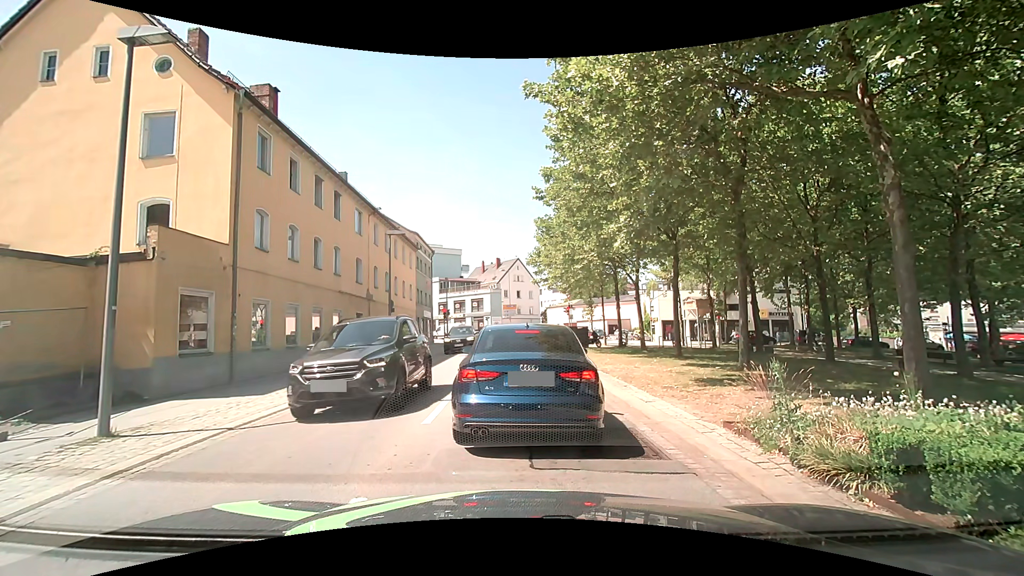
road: tertiary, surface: asphalt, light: Day
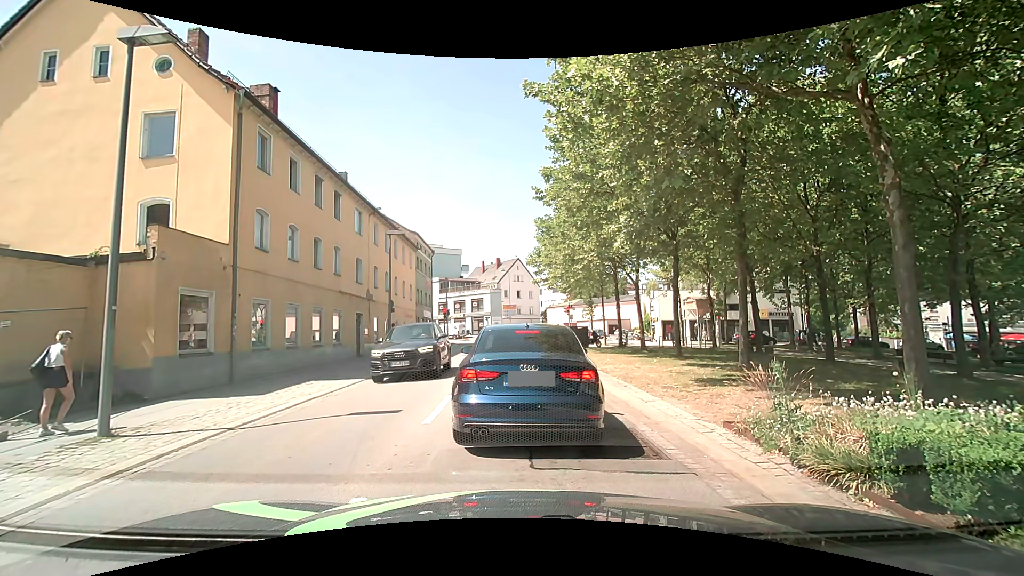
(0.0, 0.0) m; 0°
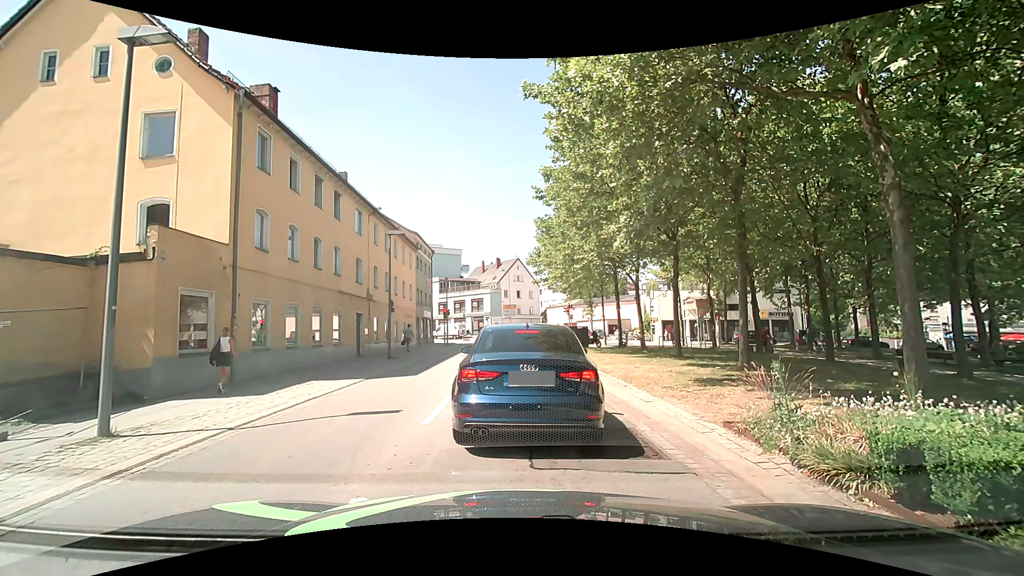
(0.0, 0.0) m; 0°
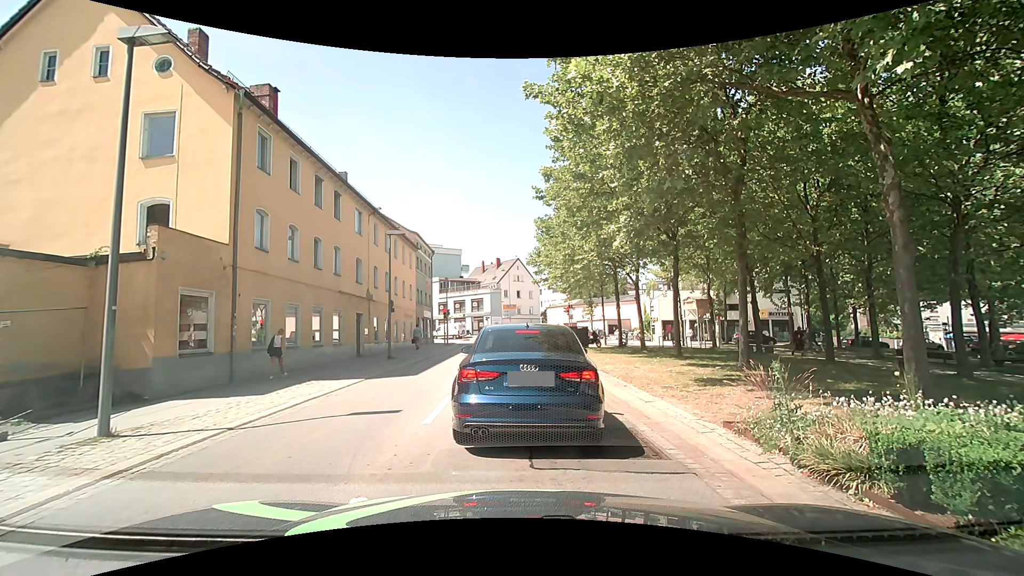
(0.0, 0.0) m; 0°
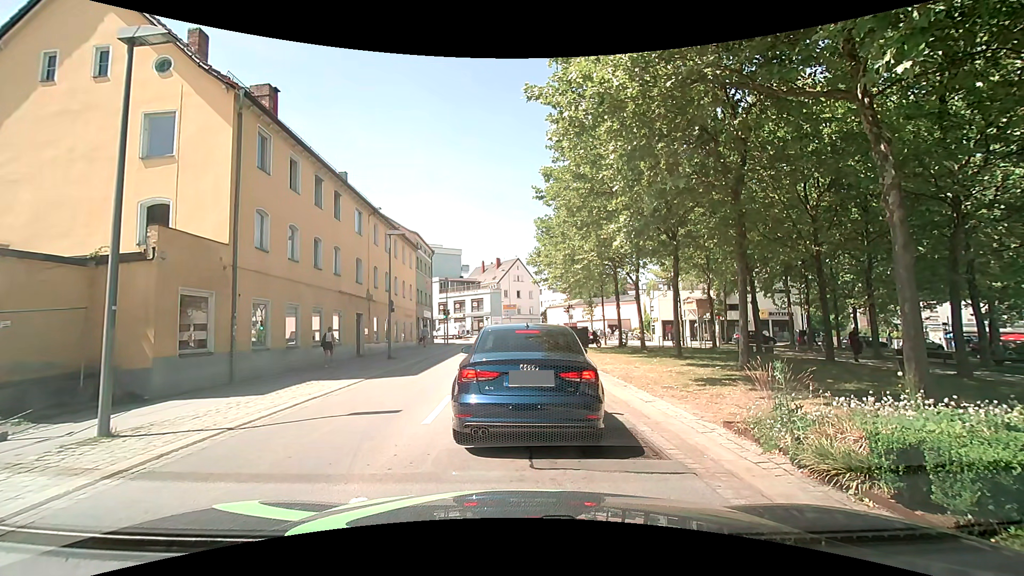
(0.0, 0.0) m; 0°
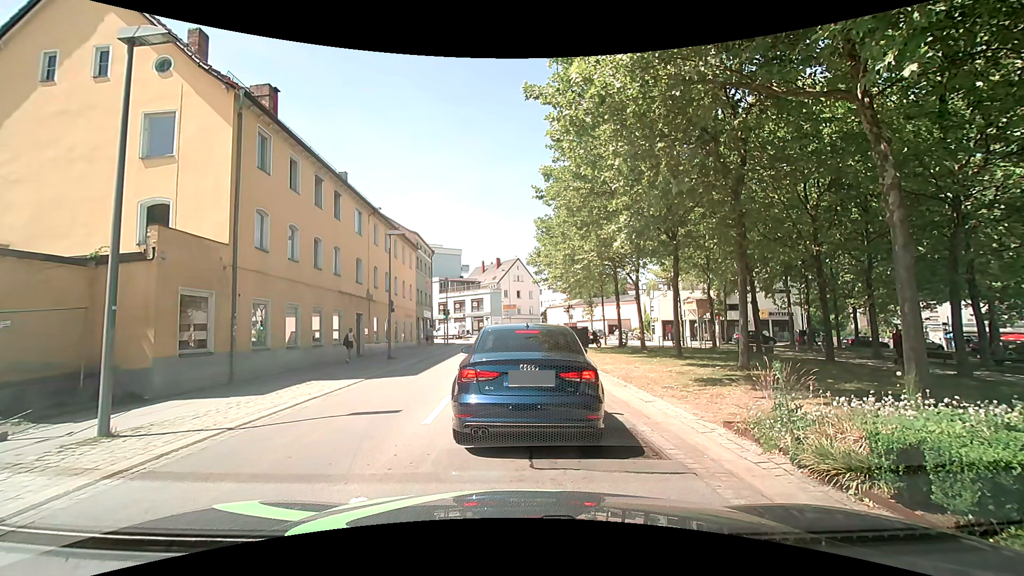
(0.0, 0.0) m; 0°
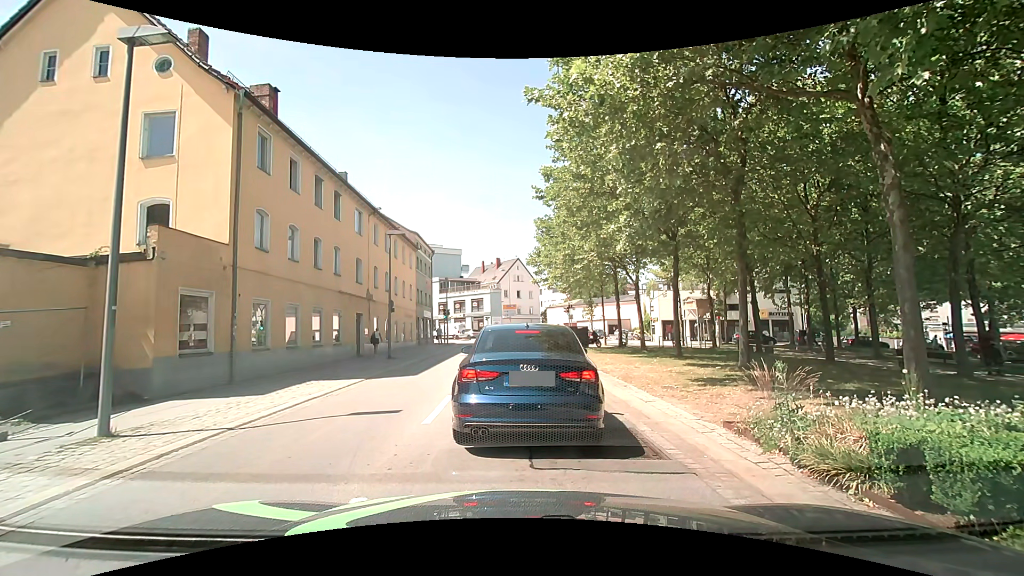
(0.0, 0.0) m; 0°
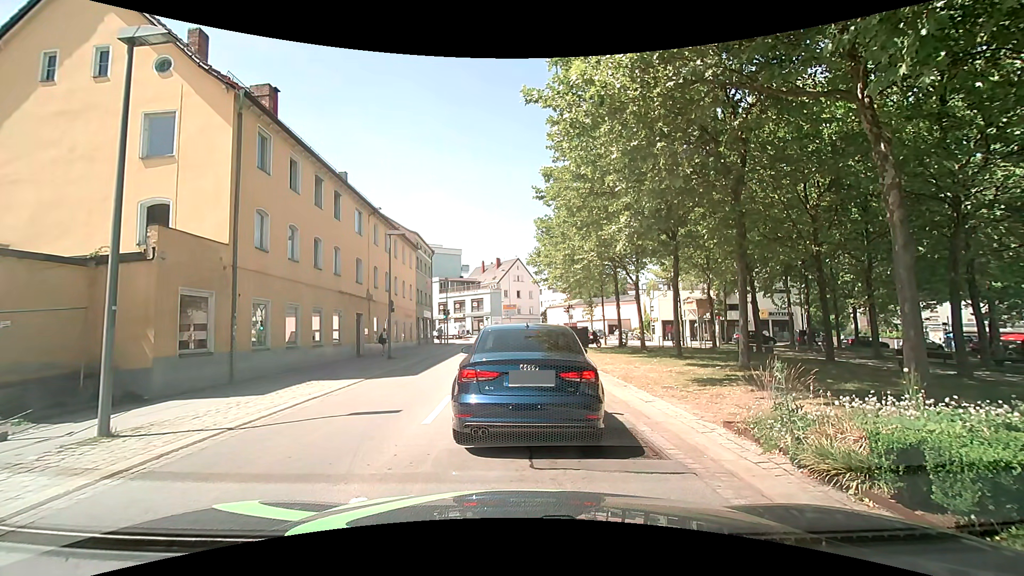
(0.0, 0.0) m; 0°
